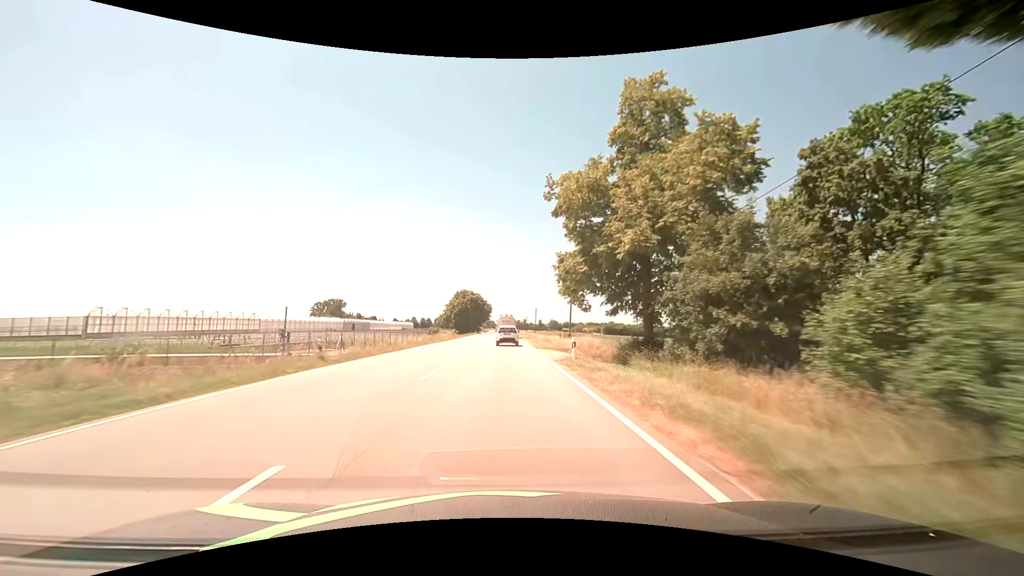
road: primary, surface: asphalt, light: Day
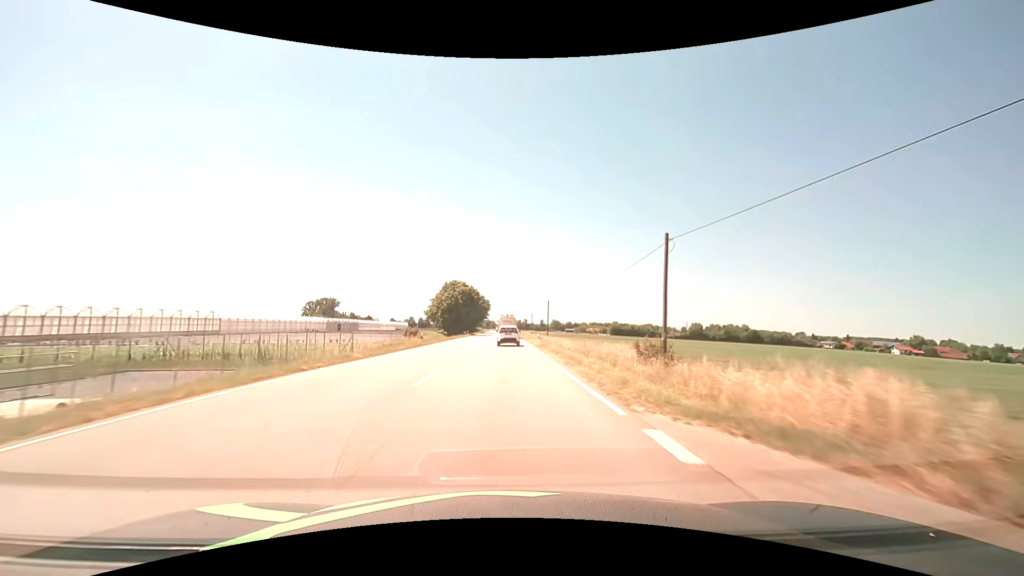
(+0.2, +25.4) m; +1°
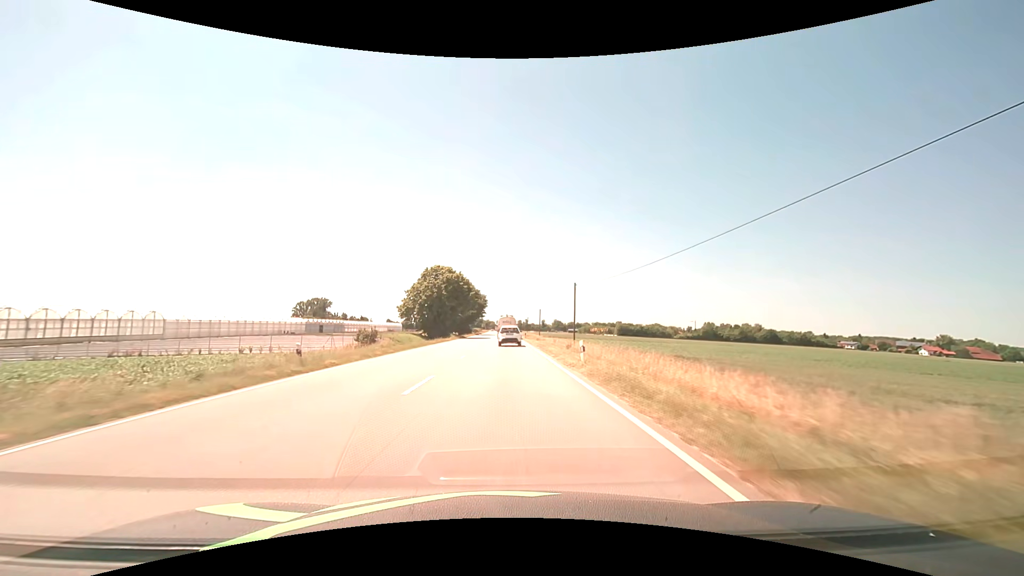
(-0.1, +25.4) m; 0°
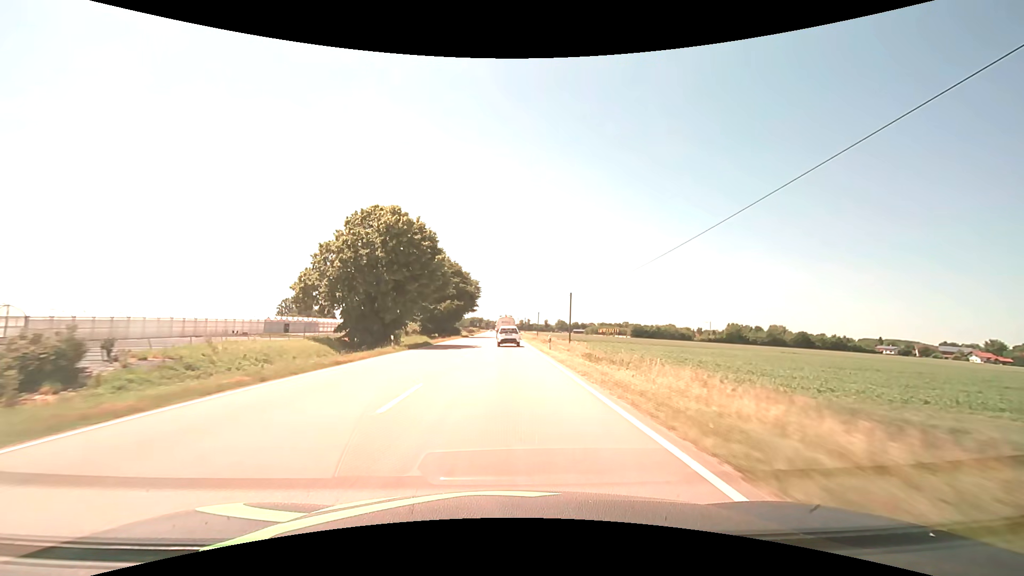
(-0.1, +37.9) m; 0°
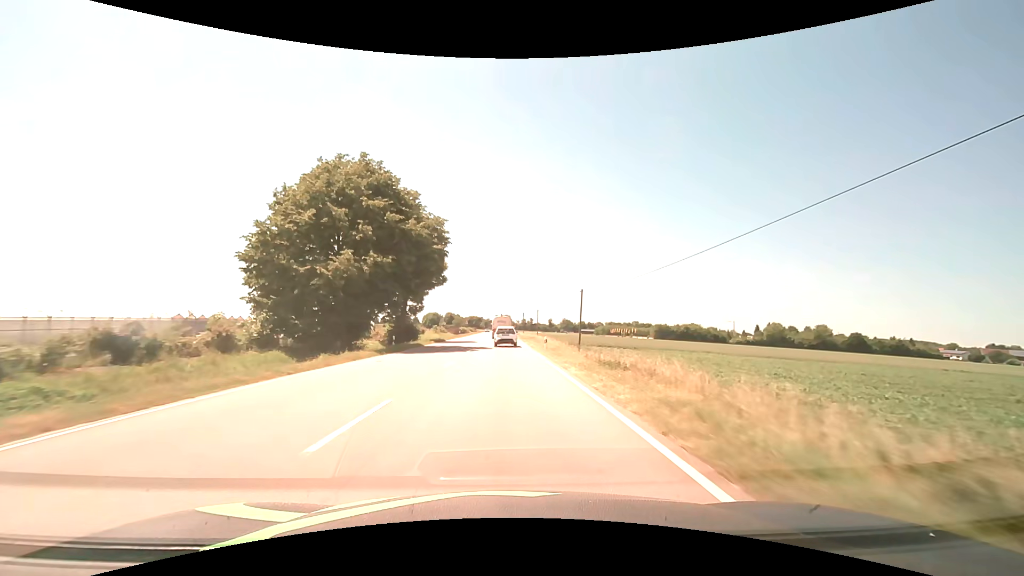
(0.0, +50.4) m; 0°
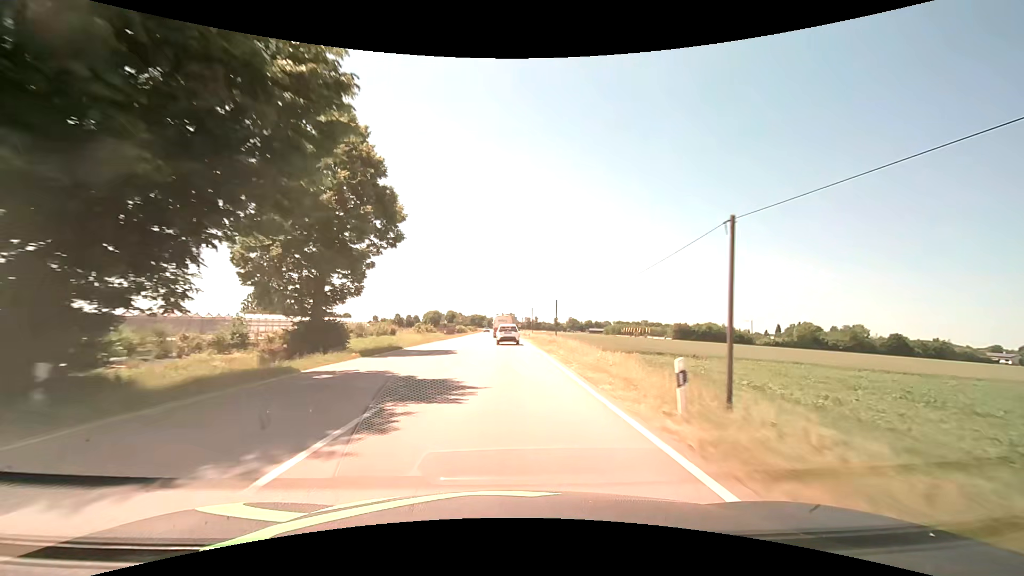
(-0.1, +25.1) m; -1°
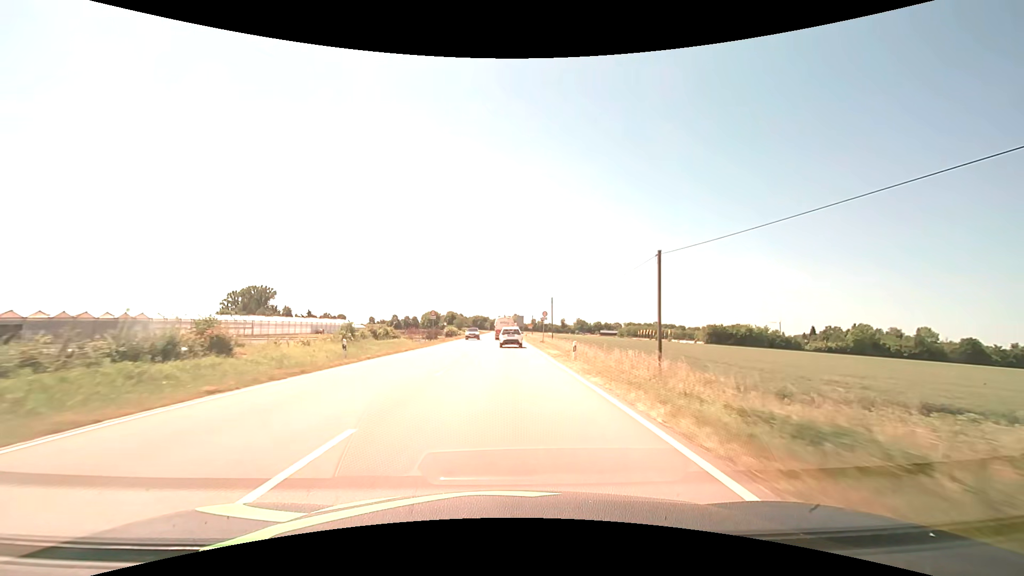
(-0.1, +37.6) m; -1°
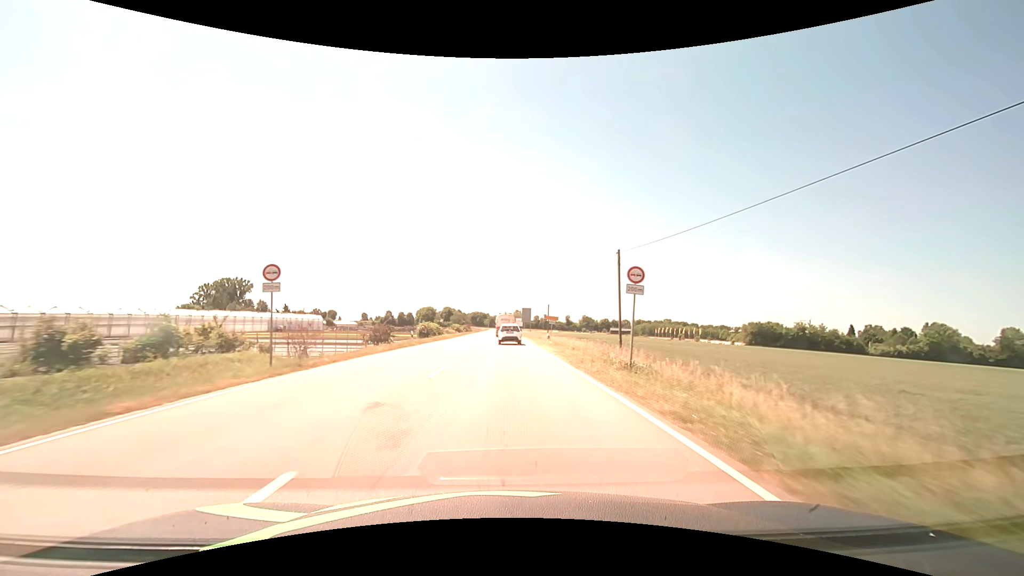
(0.0, +37.6) m; 0°
